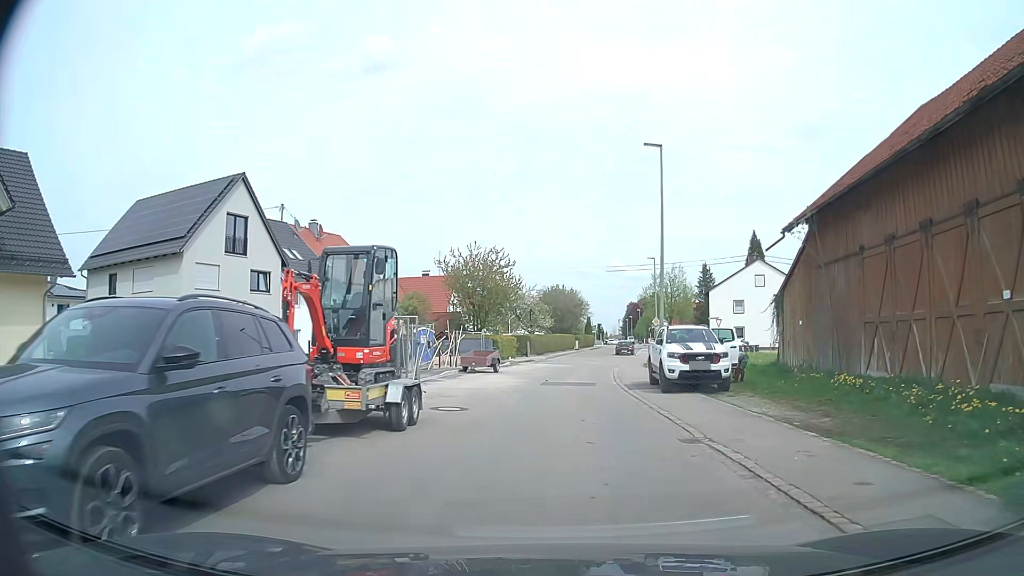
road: unclassified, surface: asphalt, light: Day
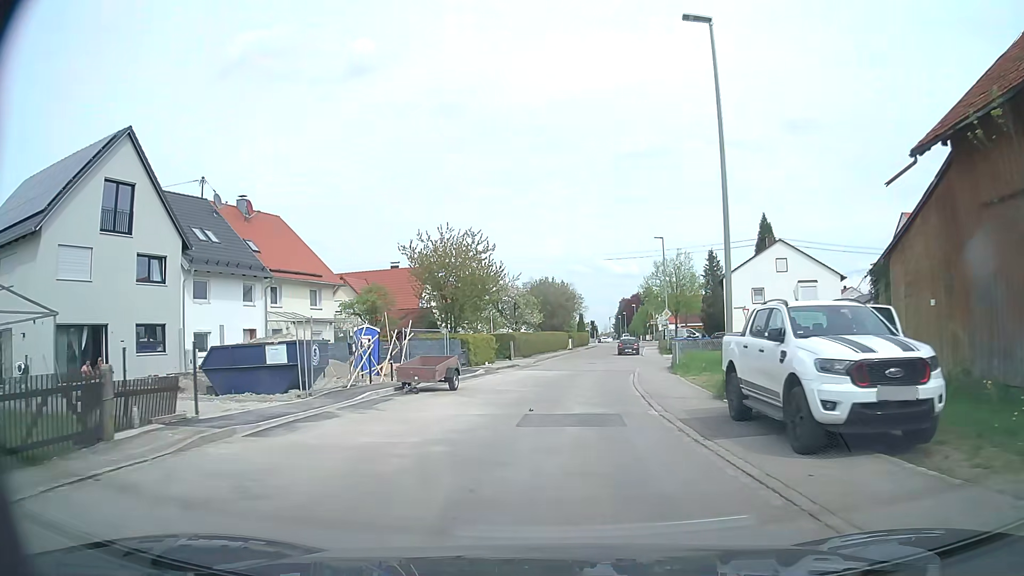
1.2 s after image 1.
(0.0, +10.9) m; 0°
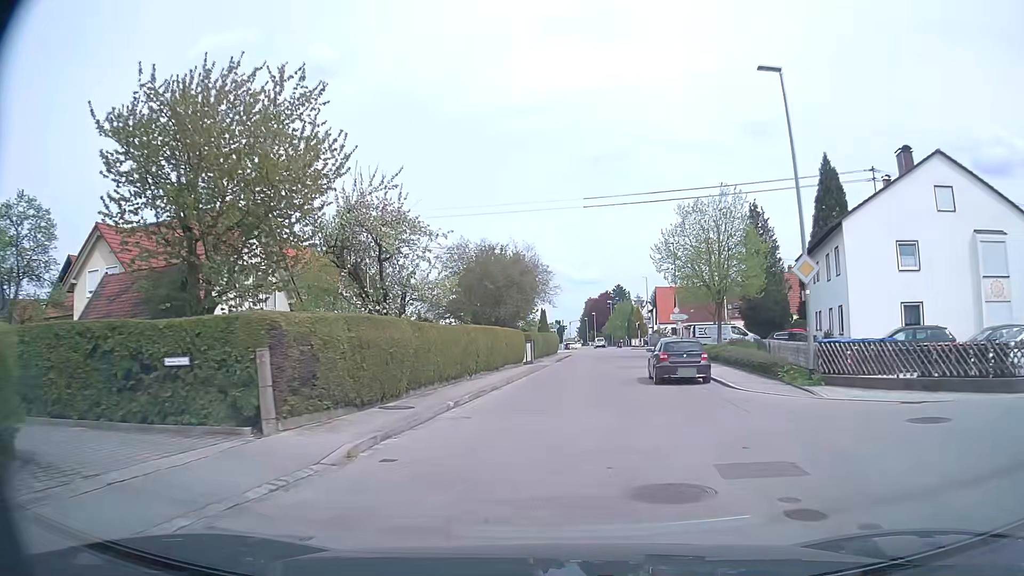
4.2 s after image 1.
(+1.3, +34.2) m; +4°
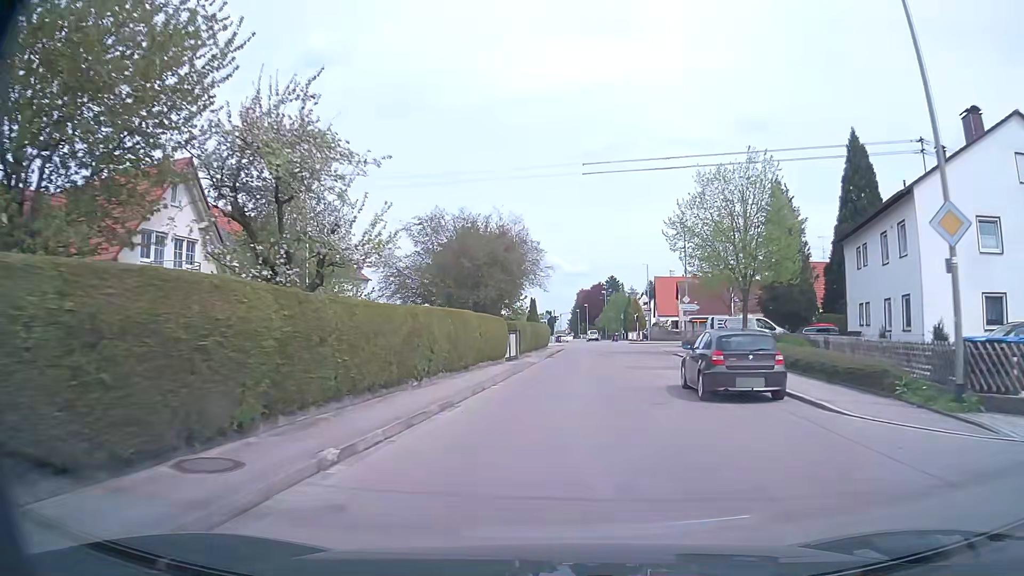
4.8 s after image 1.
(0.0, +7.4) m; +1°
(0, +10) (+1, +20) (+2, +30) (+3, +40) (+4, +50) (+5, +60) (+6, +70) (+6, +80) (+5, +90) (+5, +100) m
